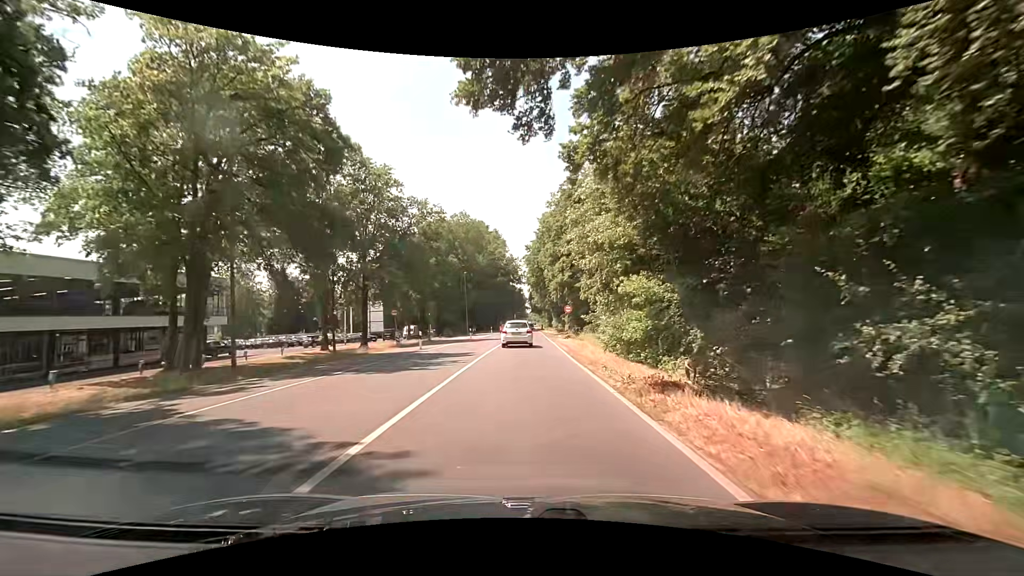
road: secondary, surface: asphalt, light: Day
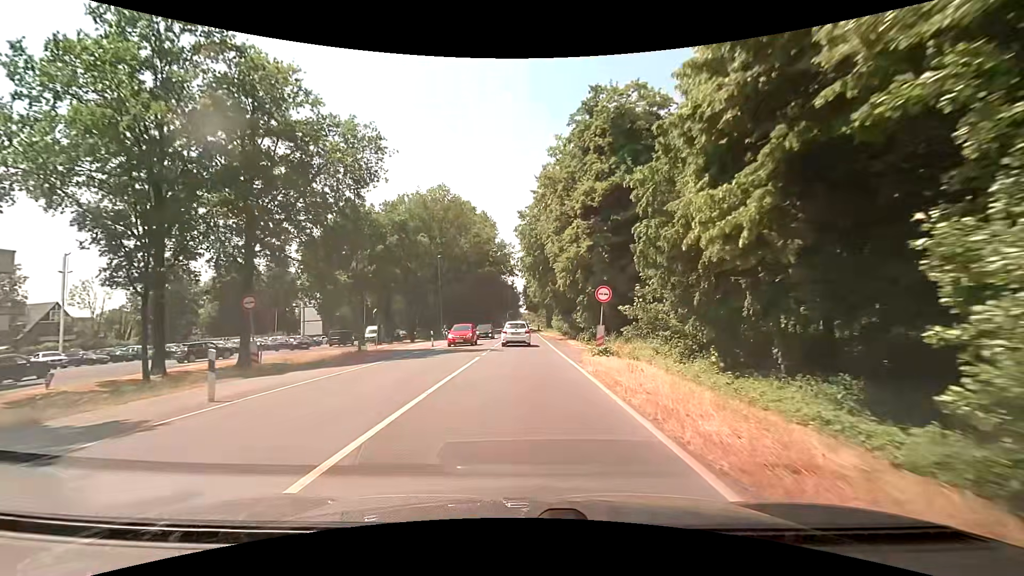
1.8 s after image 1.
(+0.4, +19.8) m; +2°
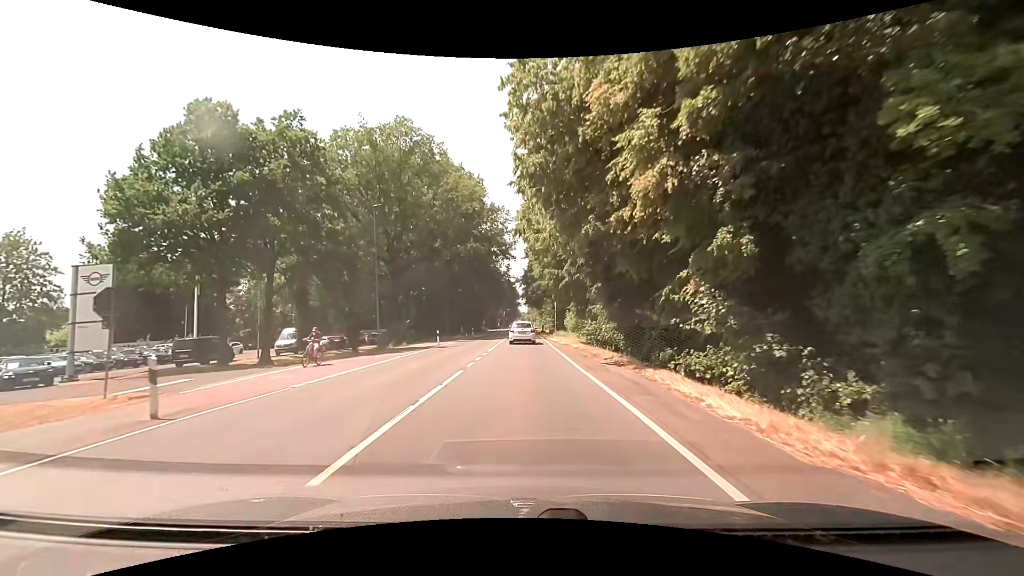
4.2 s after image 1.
(-0.1, +27.0) m; 0°
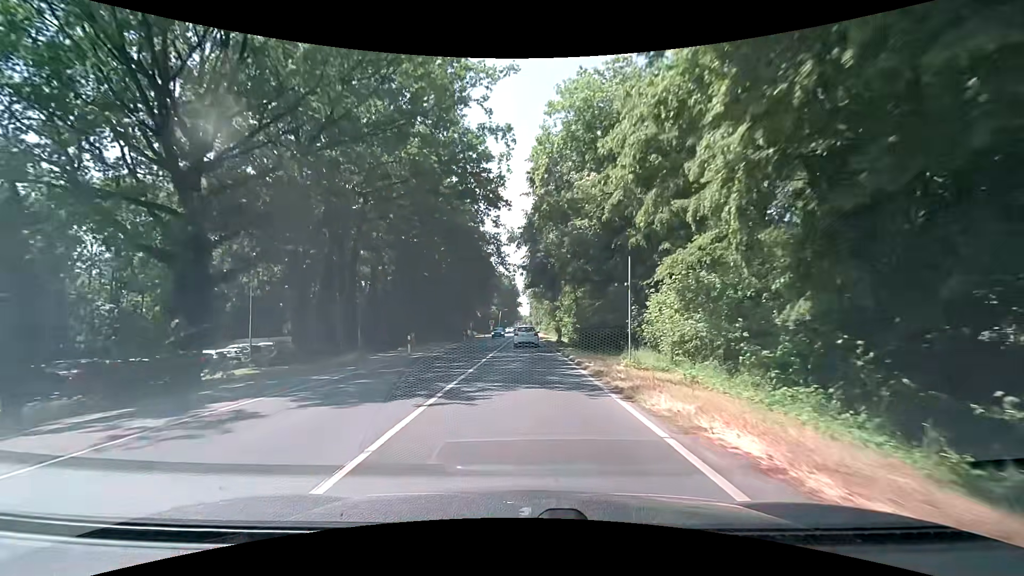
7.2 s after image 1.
(0.0, +35.4) m; 0°
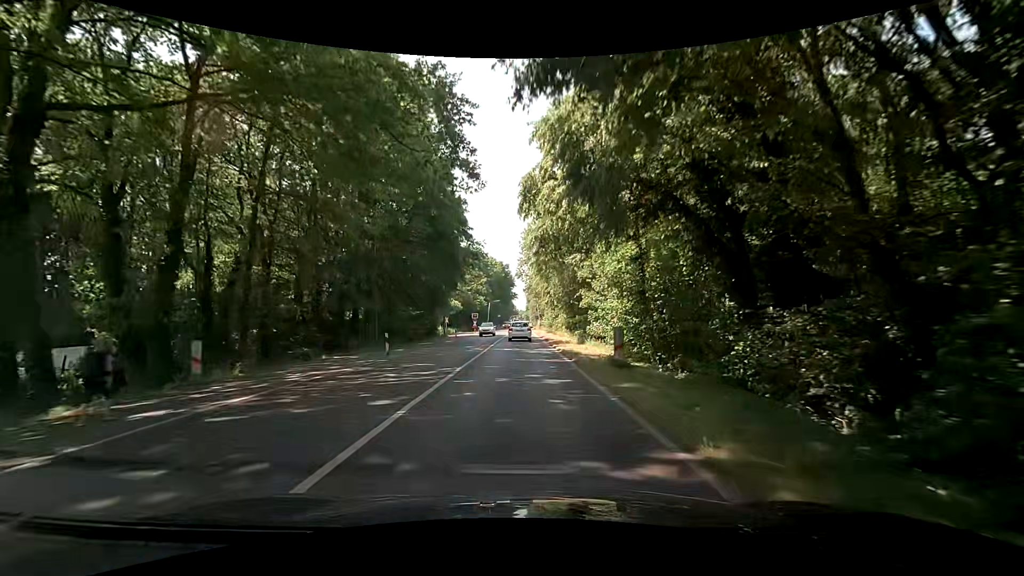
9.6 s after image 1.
(0.0, +28.6) m; 0°
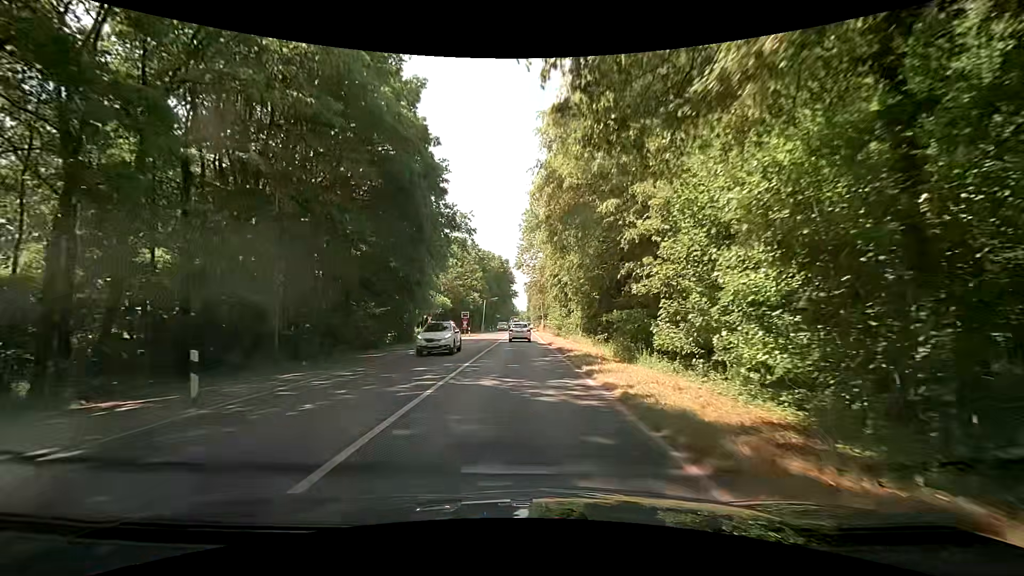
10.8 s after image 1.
(+0.1, +14.3) m; +3°
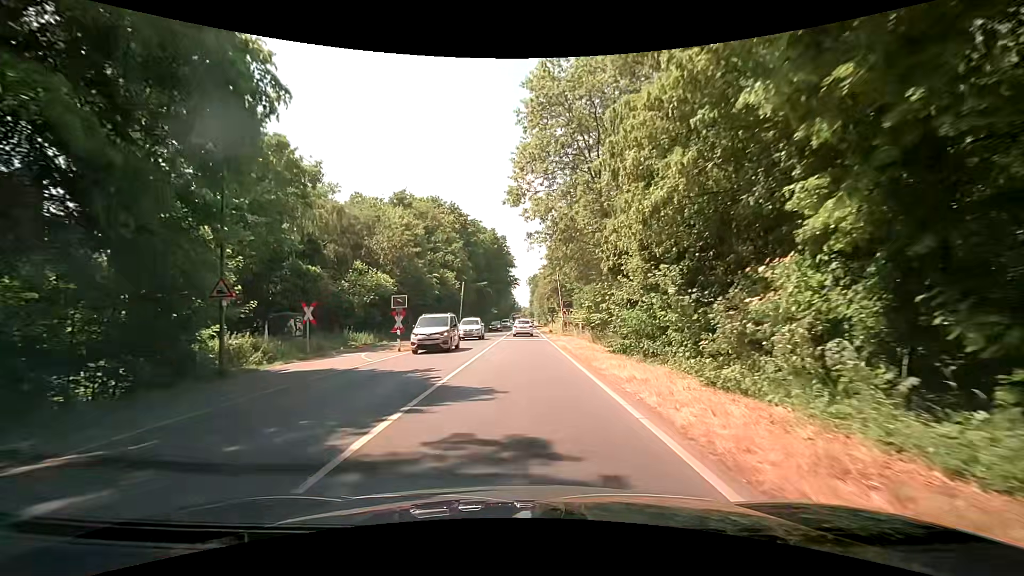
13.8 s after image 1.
(-1.3, +34.7) m; -2°
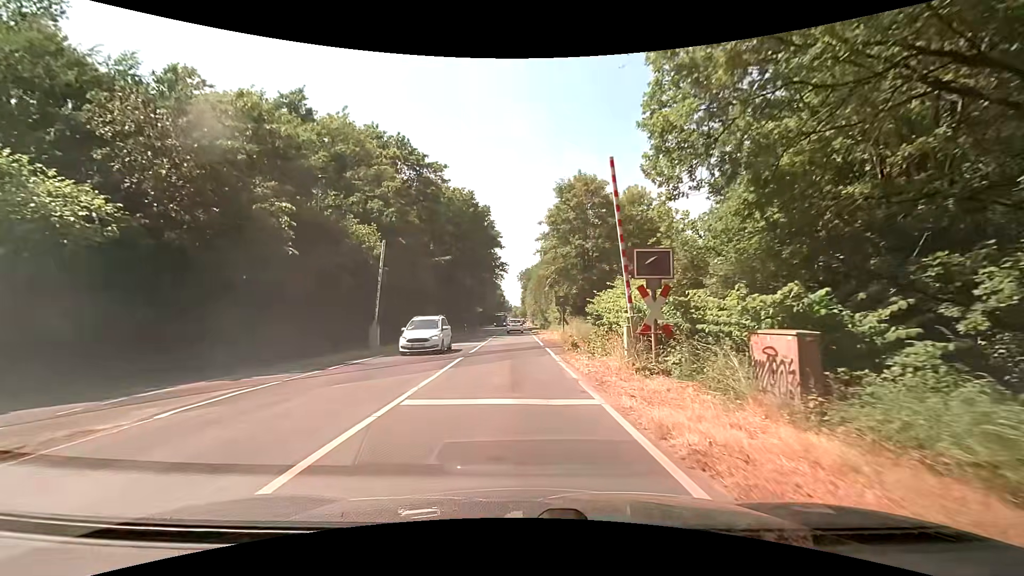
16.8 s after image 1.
(+0.1, +28.5) m; 0°
(0, +10) (0, +20) (0, +30) (0, +40) (0, +50) (0, +60) (-1, +70) (-1, +80) (-1, +90) (-1, +100) m
